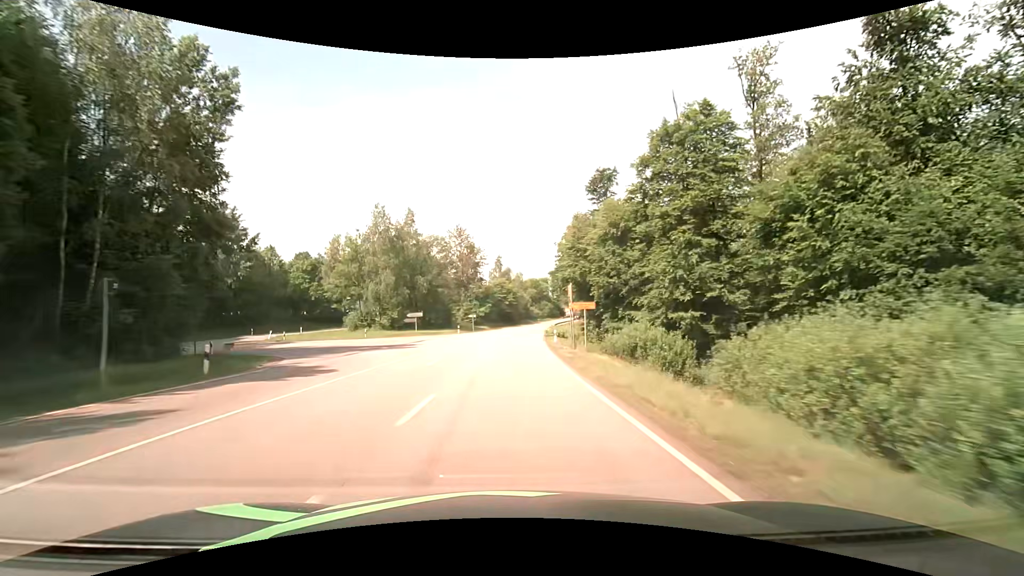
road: secondary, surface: asphalt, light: Day
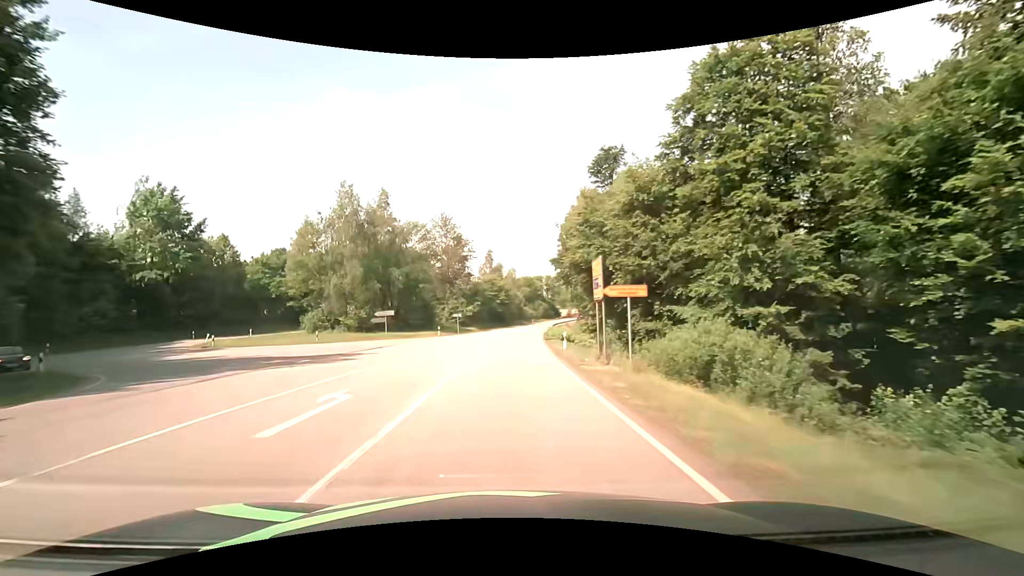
(+0.1, +11.5) m; +1°
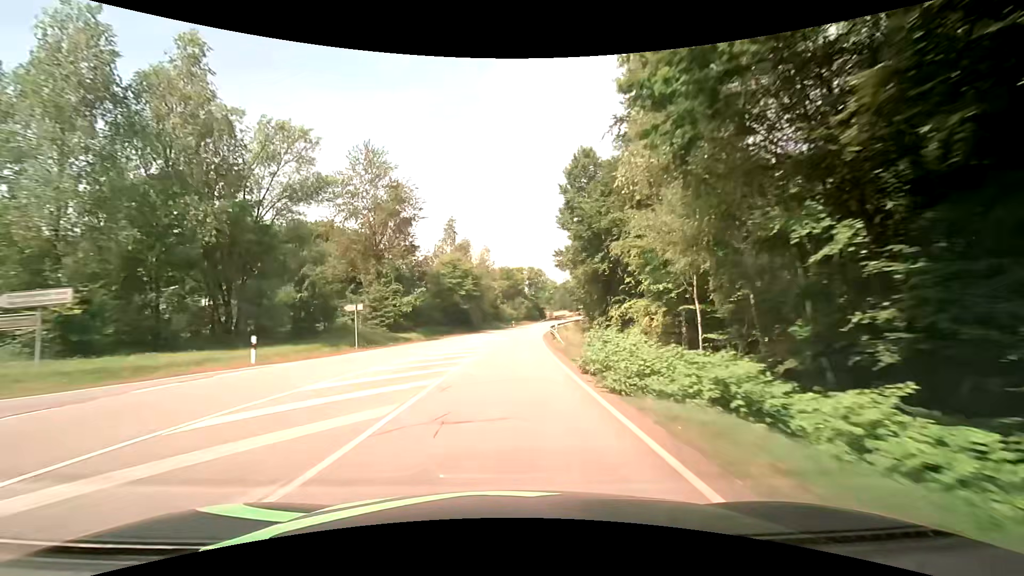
(+1.0, +35.6) m; +3°
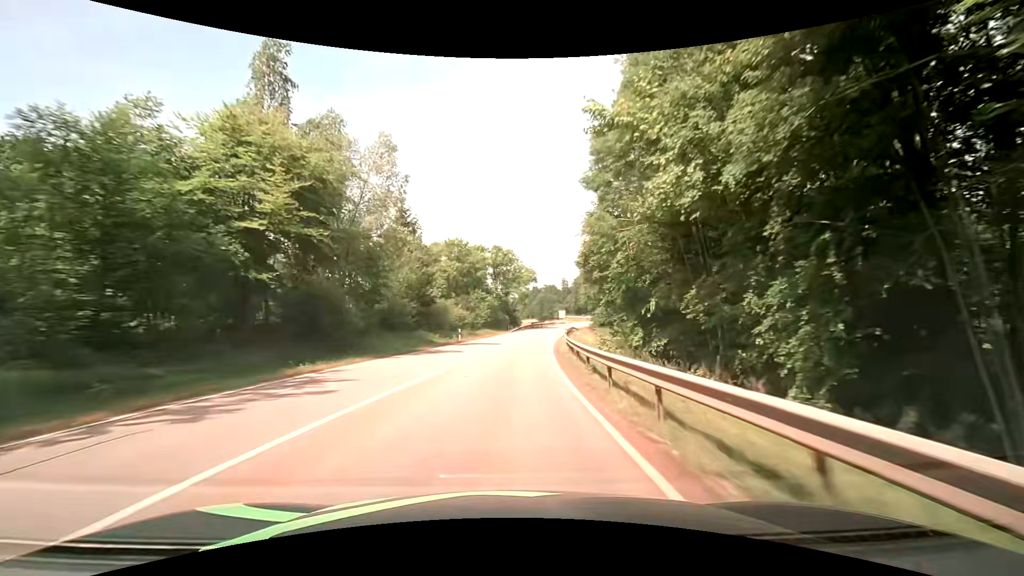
(+2.0, +49.1) m; +4°
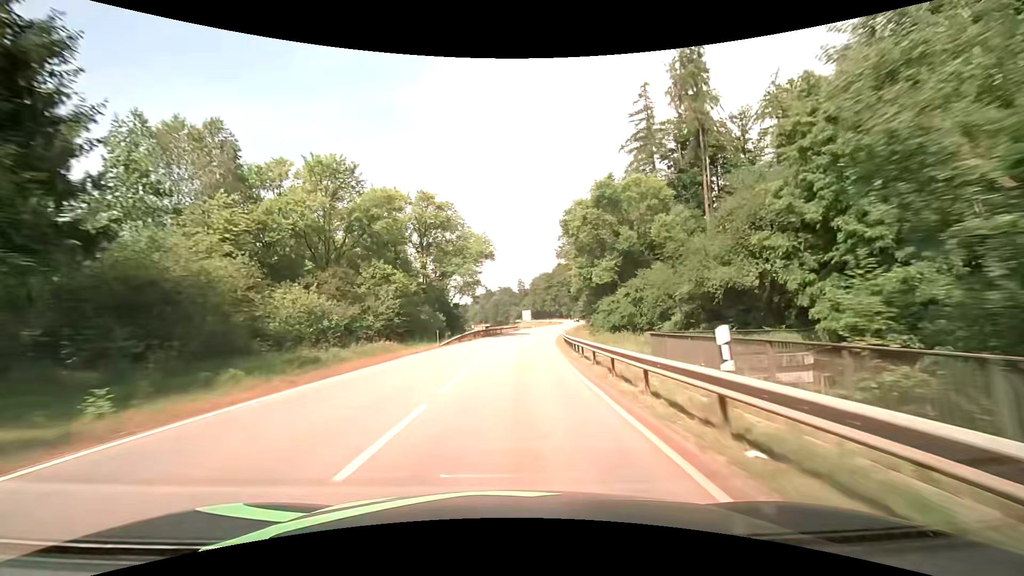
(+1.6, +37.7) m; +5°
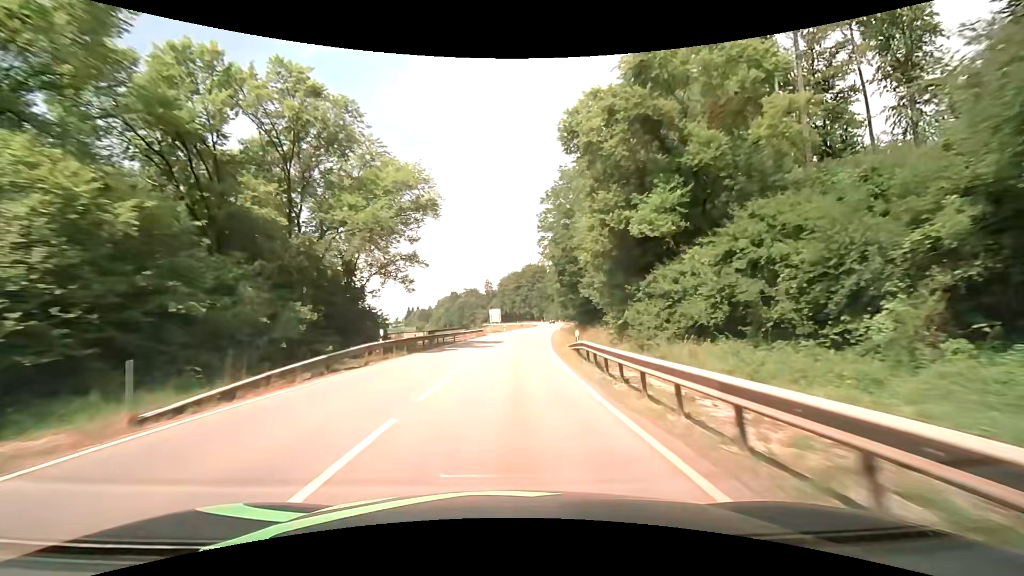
(+0.9, +25.1) m; +4°
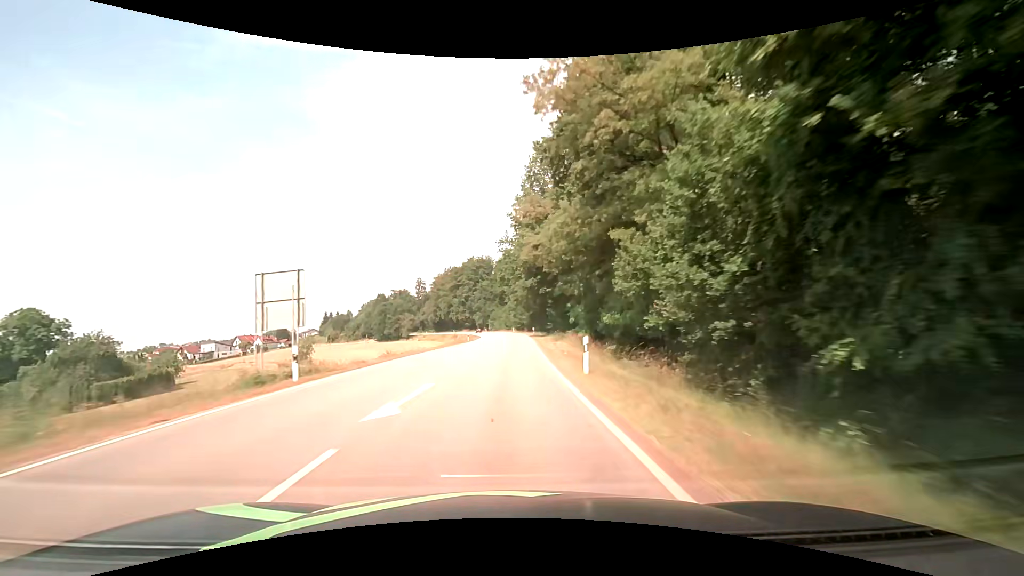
(+3.5, +61.4) m; +6°
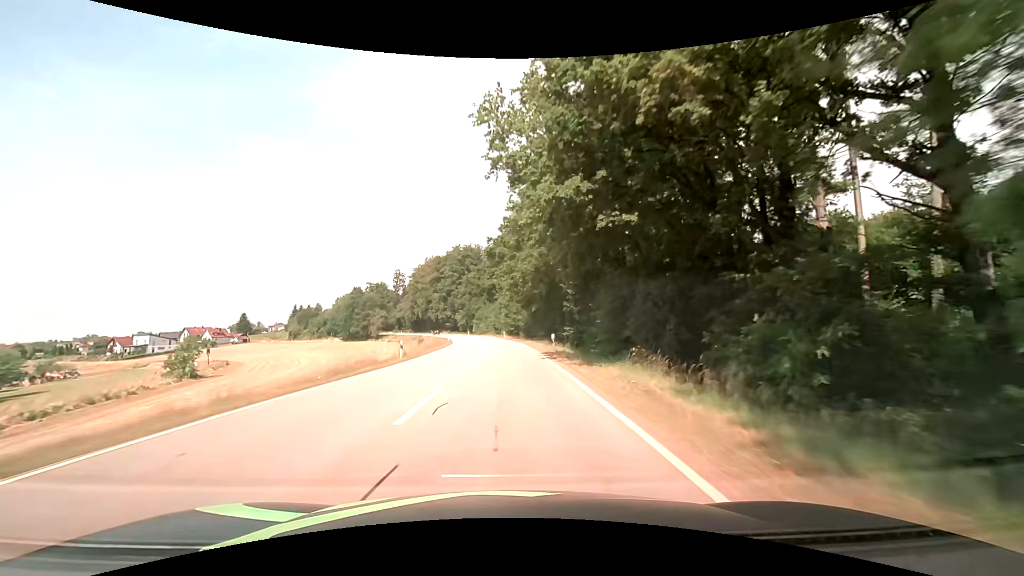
(+0.2, +36.3) m; +1°
(0, +10) (0, +20) (0, +30) (0, +40) (-1, +50) (-1, +60) (-2, +70) (-3, +80) (-4, +90) (-6, +100) m
